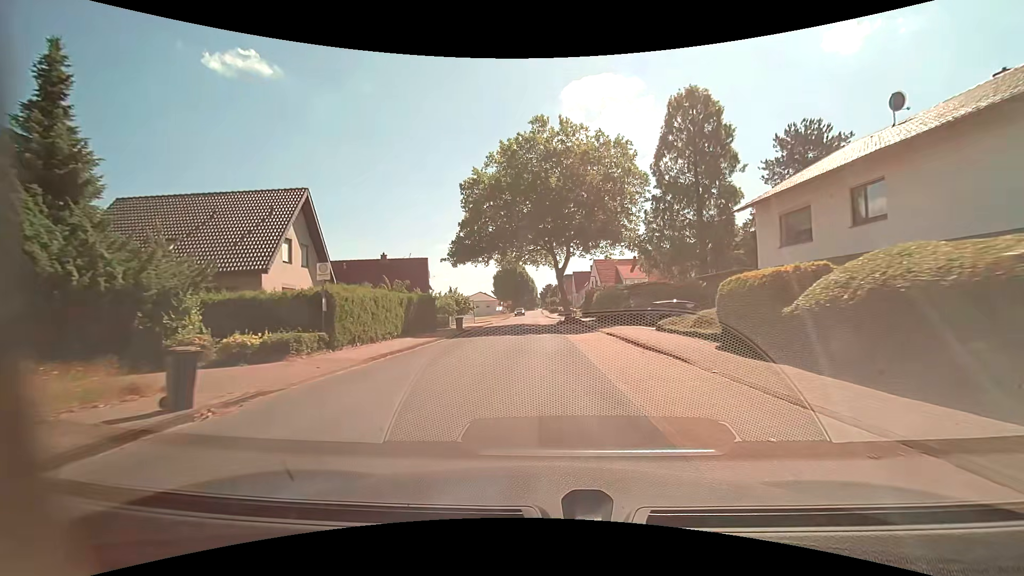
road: residential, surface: asphalt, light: Day
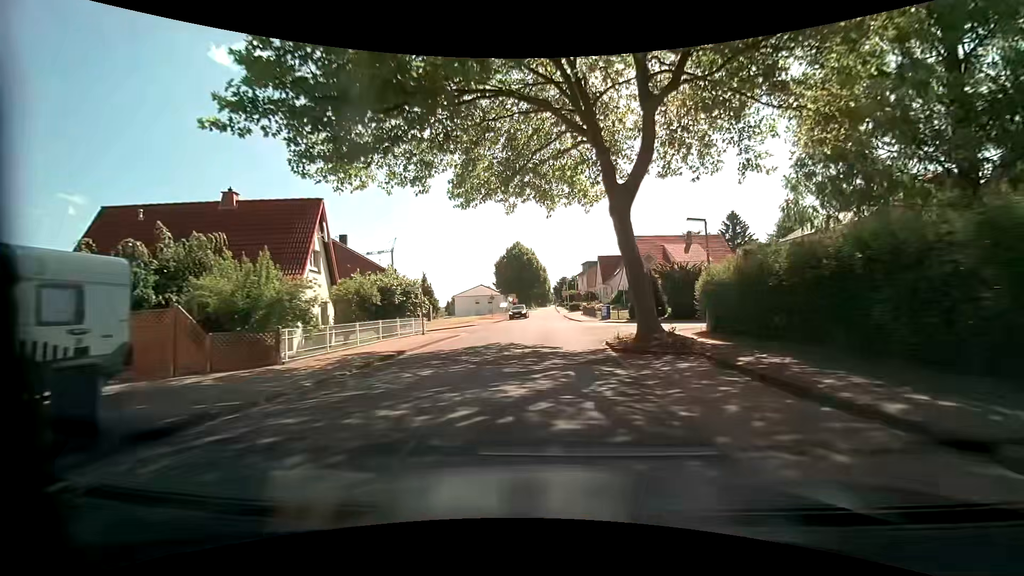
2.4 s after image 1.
(-0.5, +28.4) m; -1°
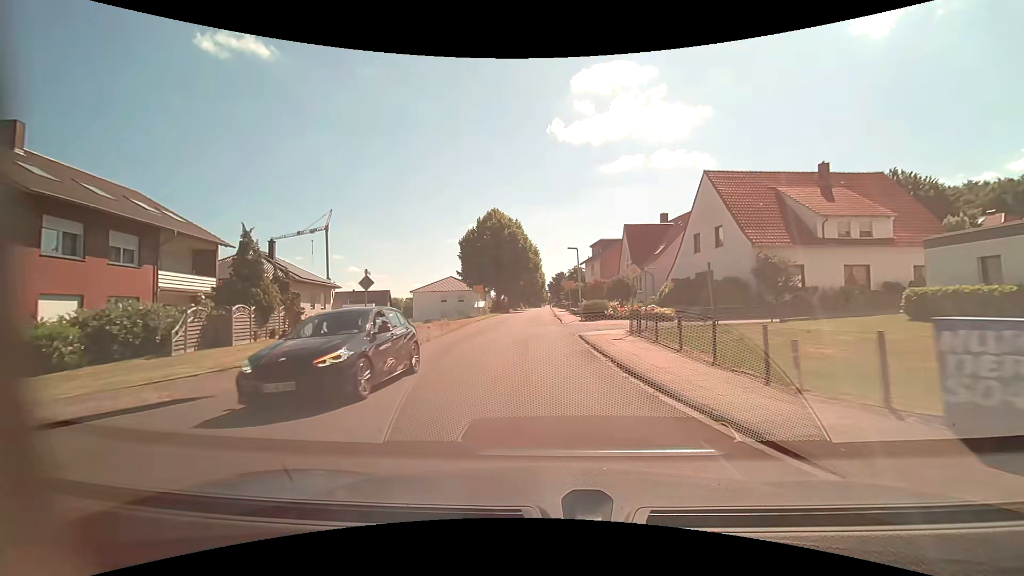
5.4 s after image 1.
(+0.4, +35.4) m; +1°
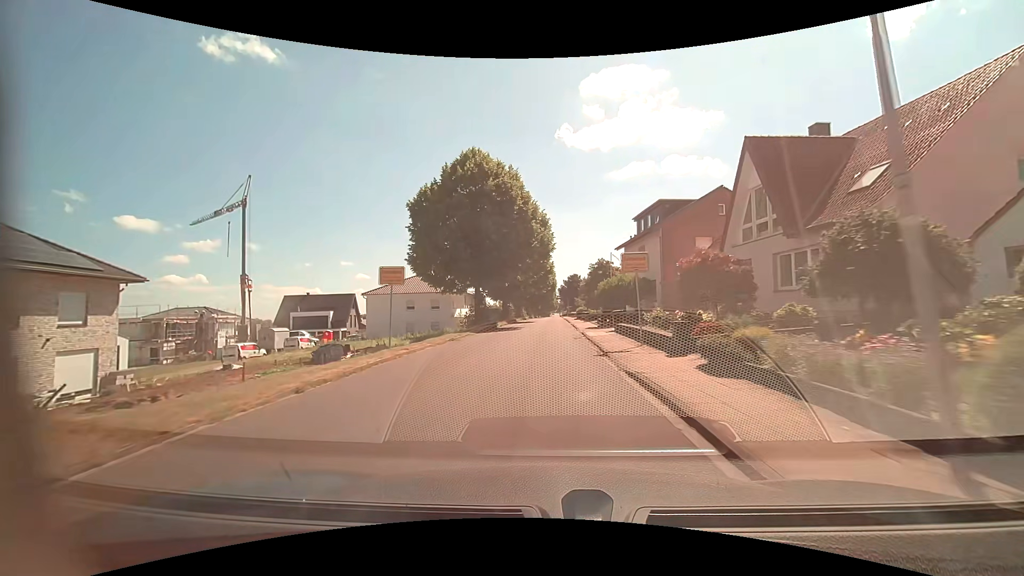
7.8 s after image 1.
(-0.8, +29.1) m; -2°
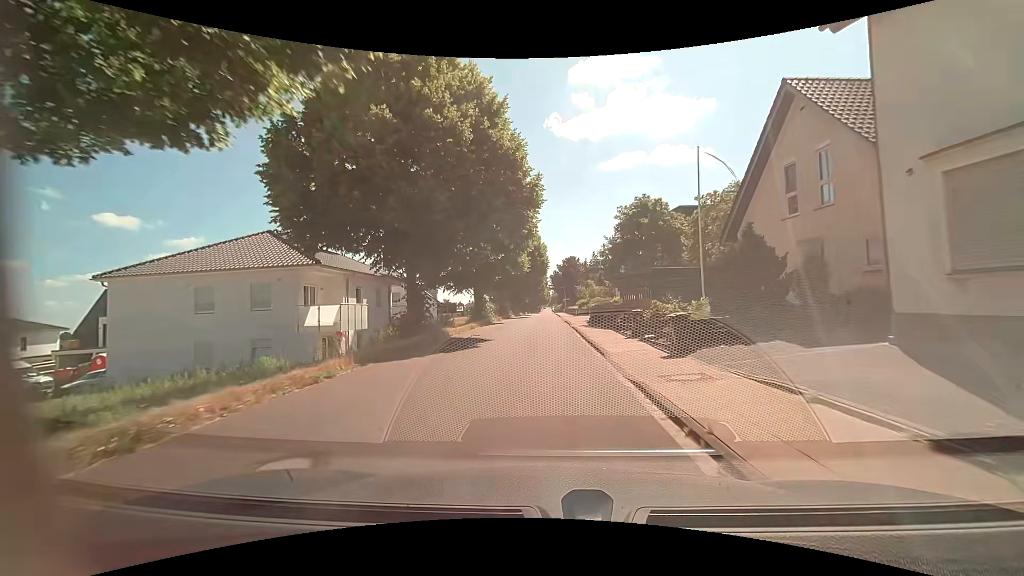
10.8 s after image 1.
(+0.7, +36.9) m; +1°
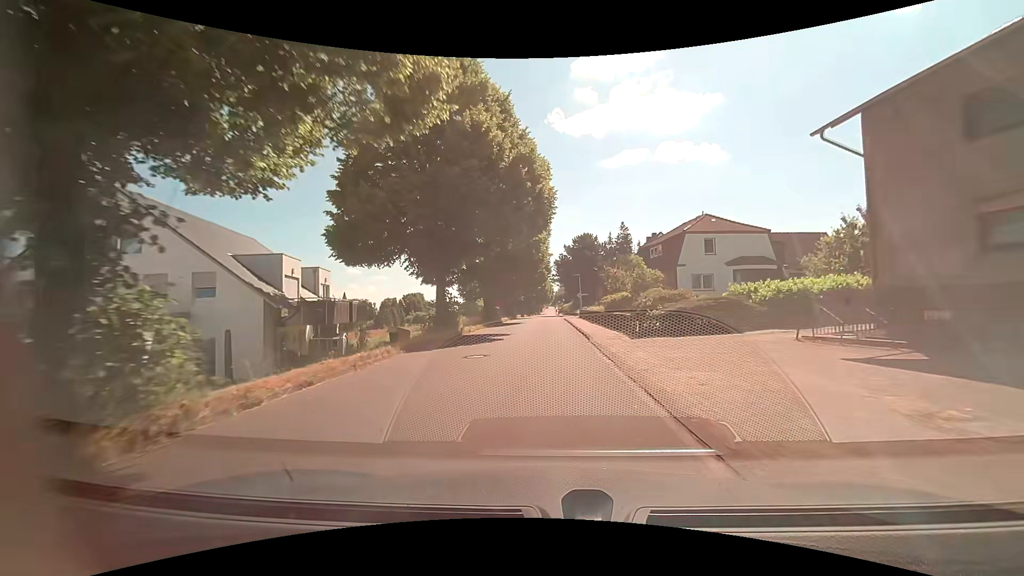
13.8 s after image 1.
(0.0, +37.0) m; 0°
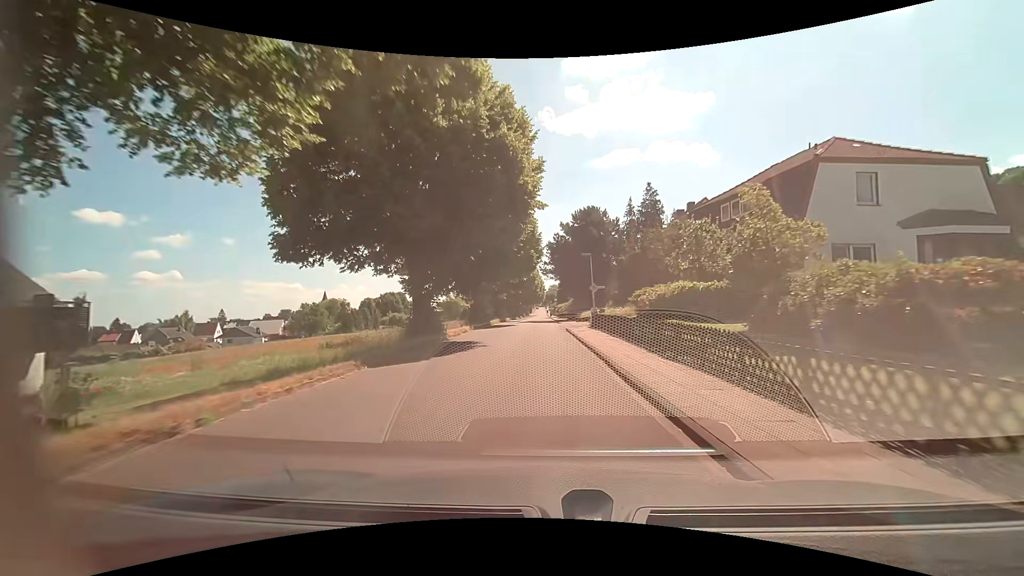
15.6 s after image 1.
(+0.1, +22.5) m; +1°
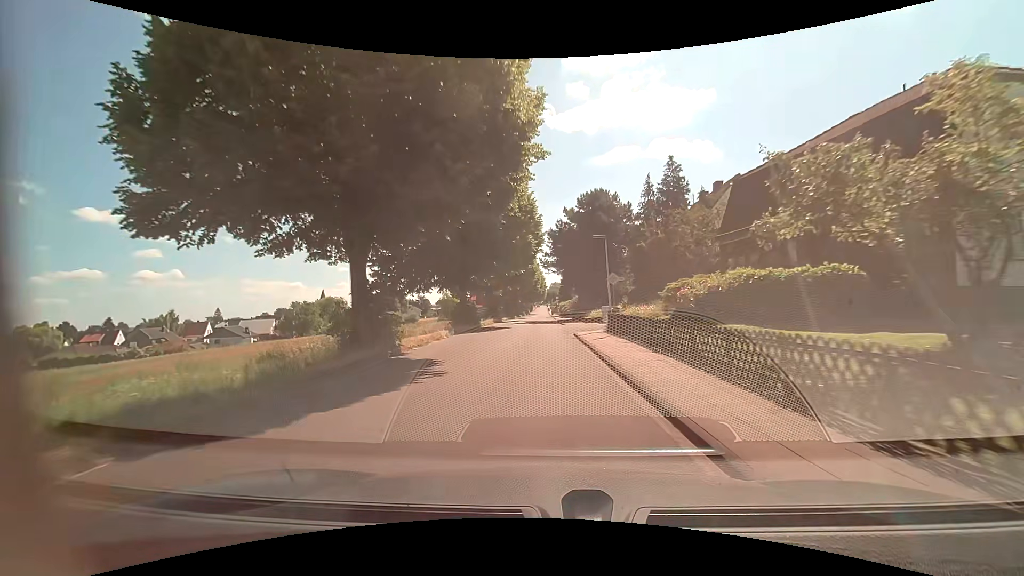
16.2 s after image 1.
(0.0, +7.6) m; 0°
(0, +10) (0, +20) (0, +30) (0, +40) (0, +50) (-1, +60) (-1, +70) (-1, +80) (-1, +90) (-1, +100) m
